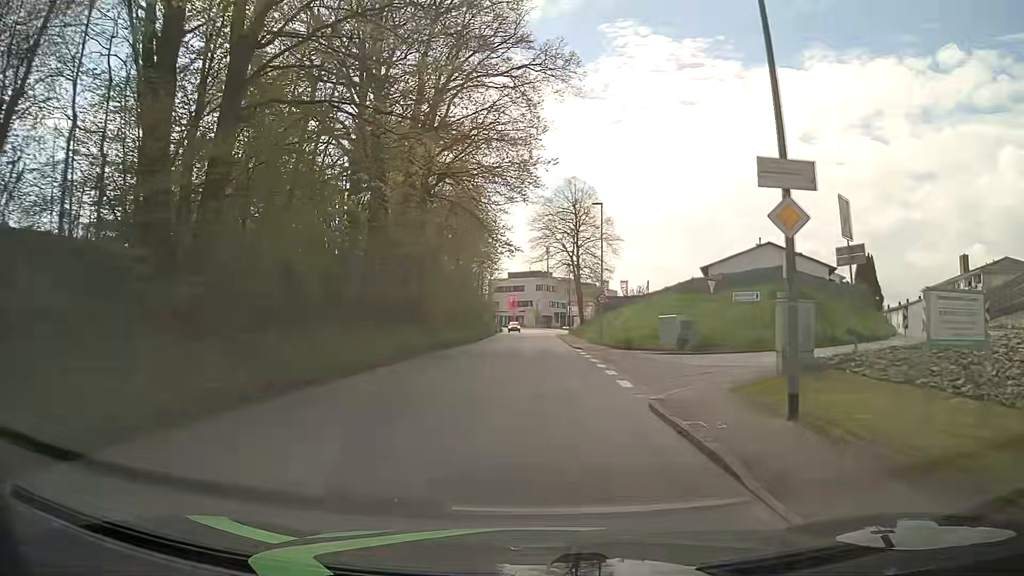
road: tertiary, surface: asphalt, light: Day
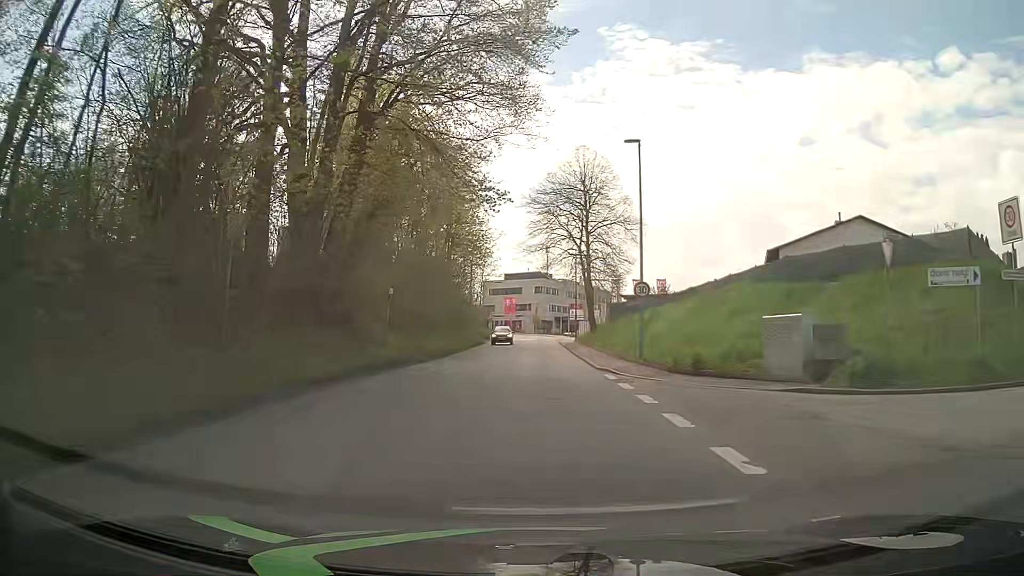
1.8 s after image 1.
(-0.1, +14.3) m; +1°
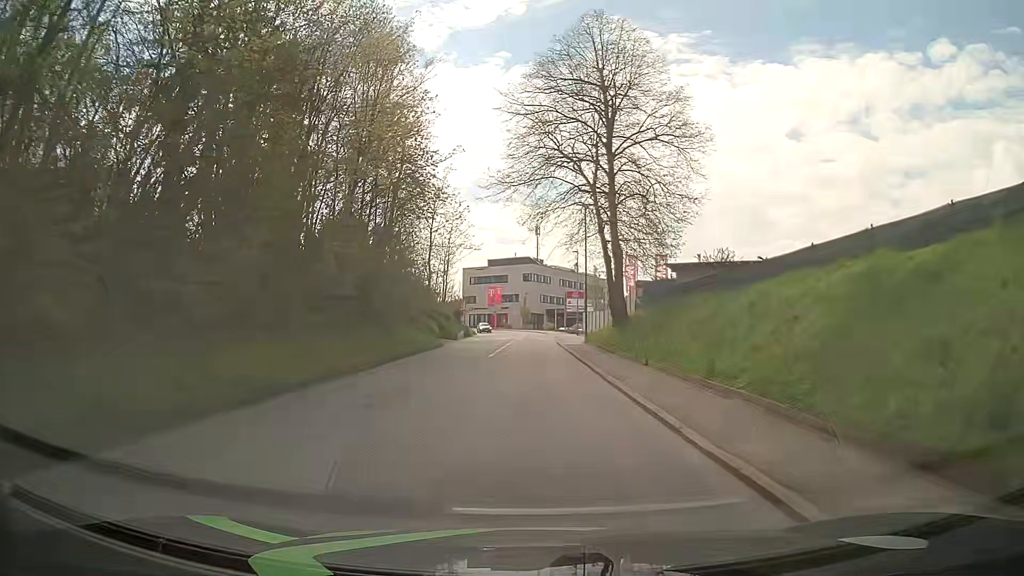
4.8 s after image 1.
(-0.6, +23.9) m; -1°
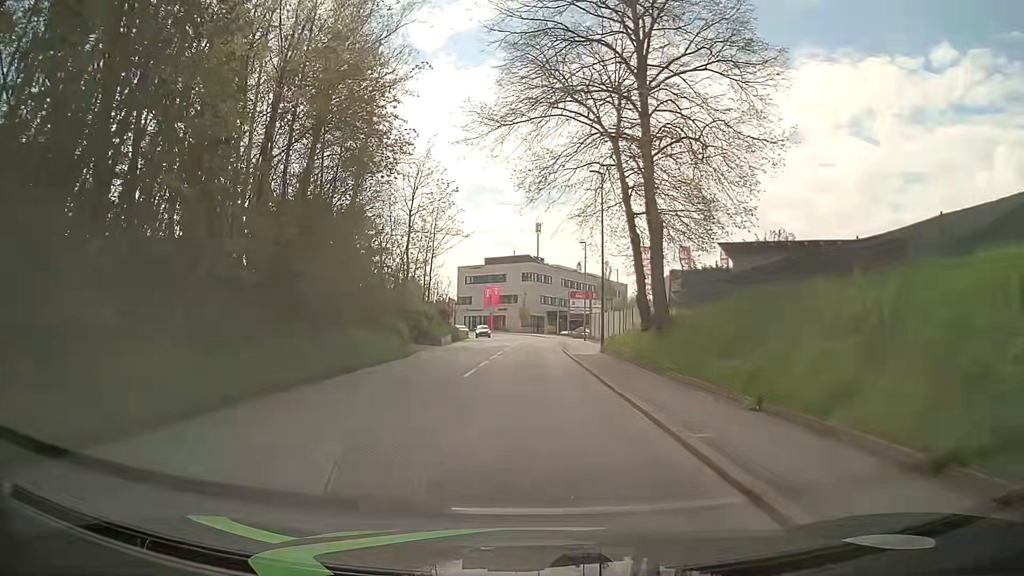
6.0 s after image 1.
(+0.1, +9.7) m; 0°
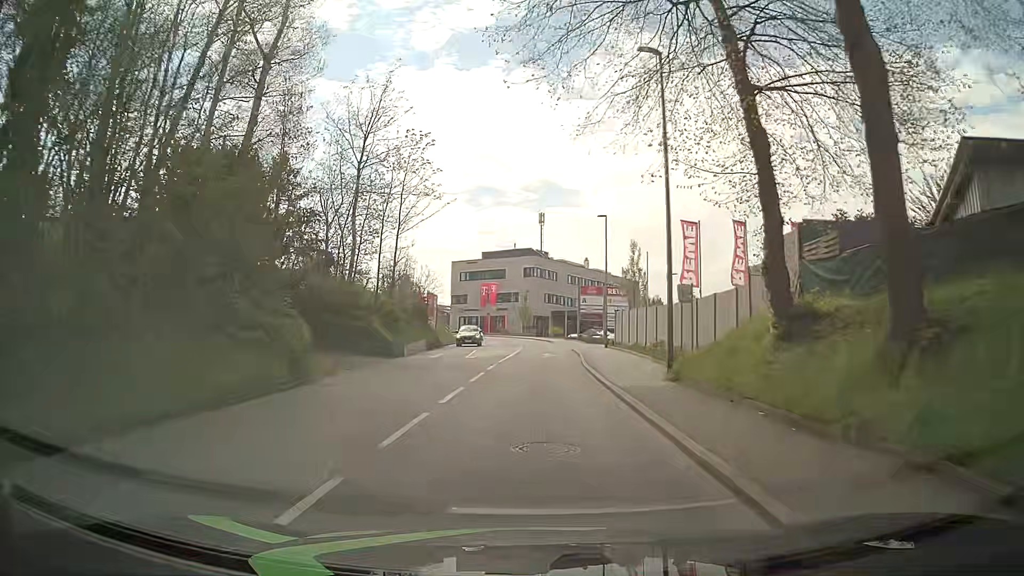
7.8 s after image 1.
(0.0, +14.4) m; +1°
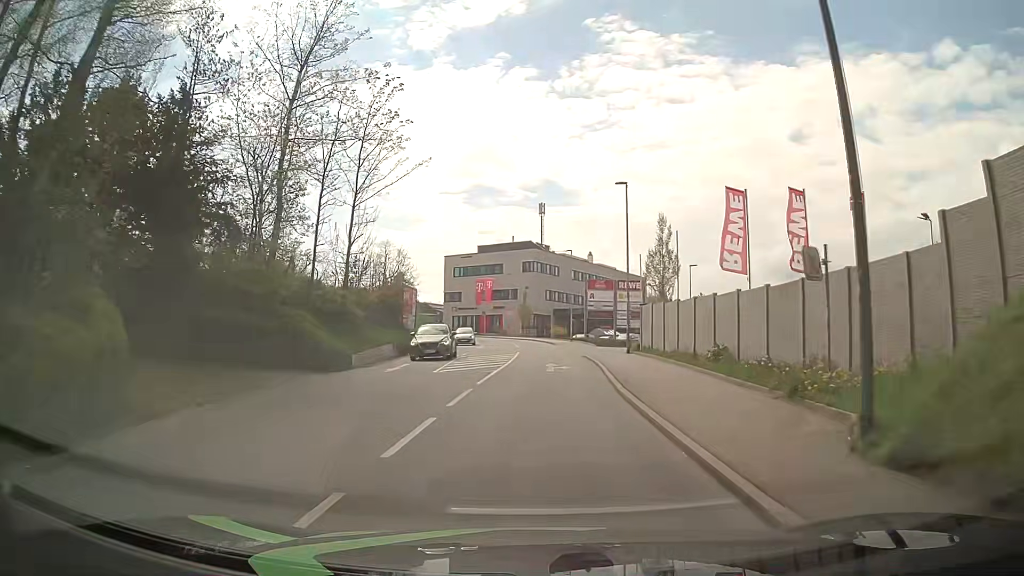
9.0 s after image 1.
(-0.1, +9.6) m; -1°
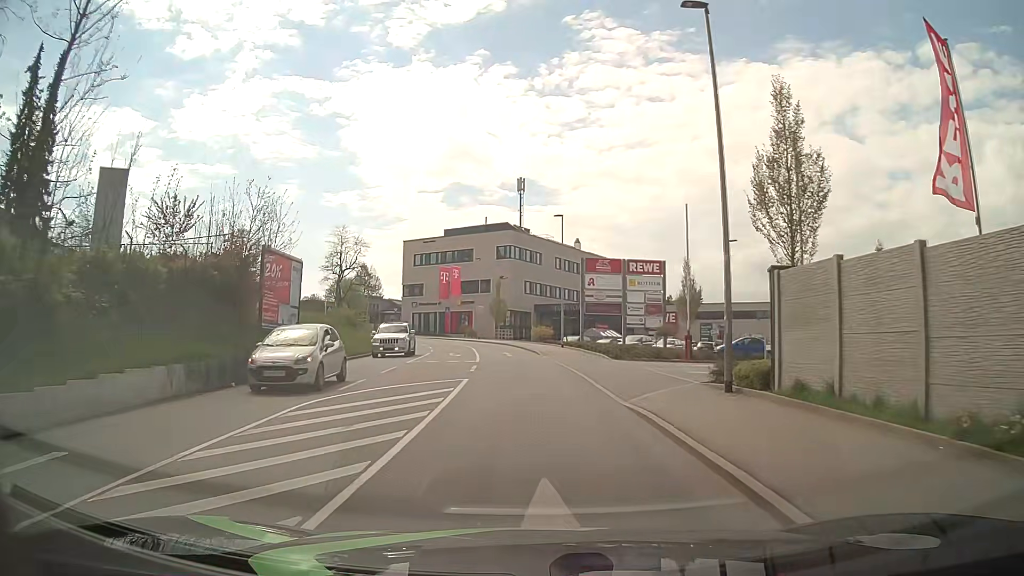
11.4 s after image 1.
(+0.3, +19.1) m; +2°
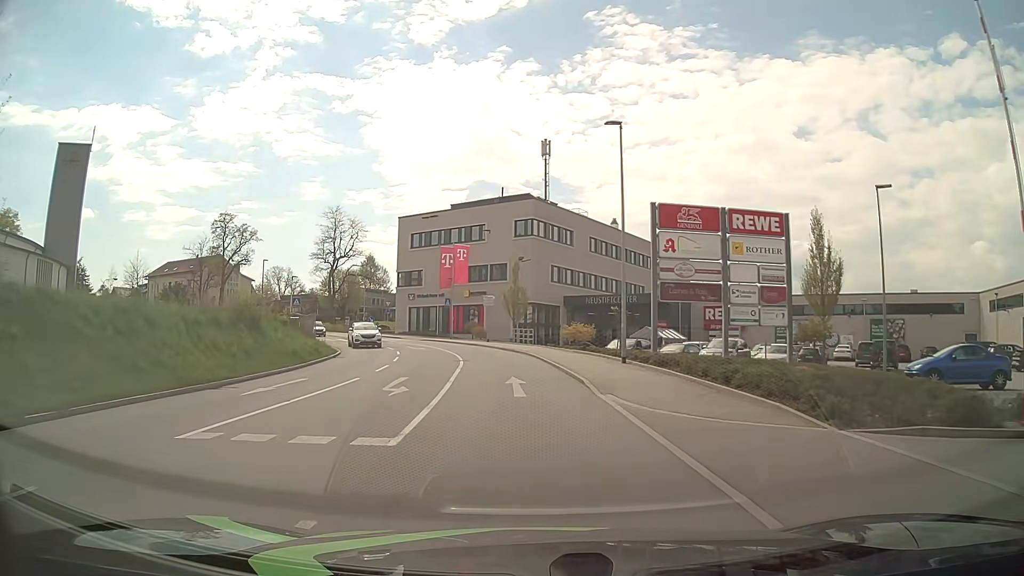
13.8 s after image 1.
(-0.4, +19.2) m; -2°
